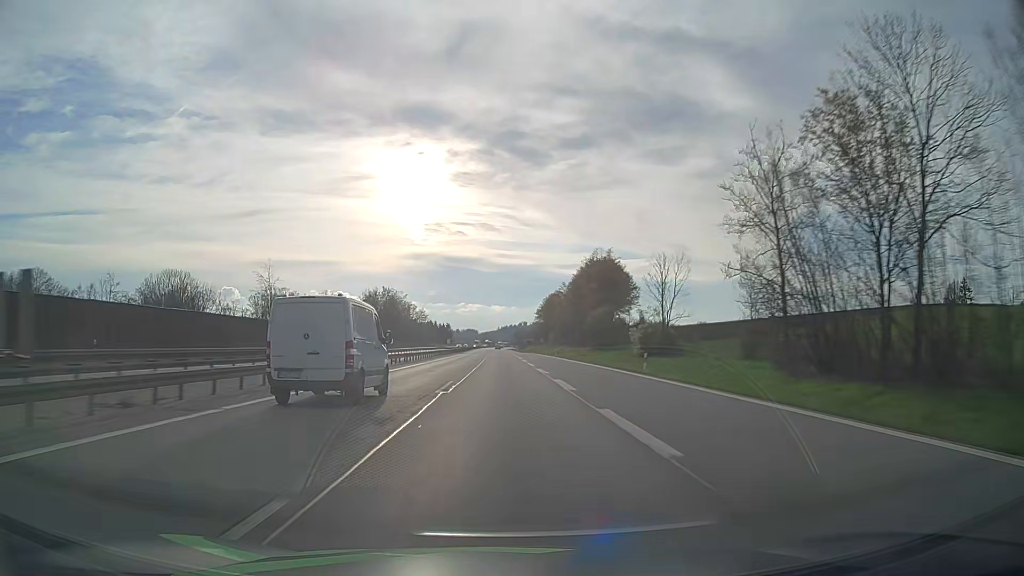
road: motorway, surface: asphalt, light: Day
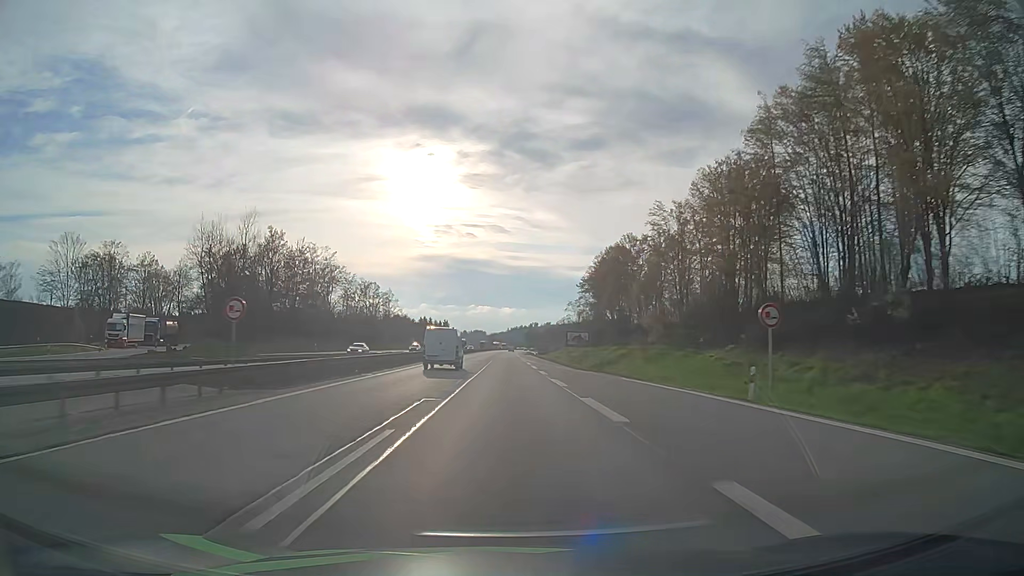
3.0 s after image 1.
(-1.0, +103.6) m; -1°
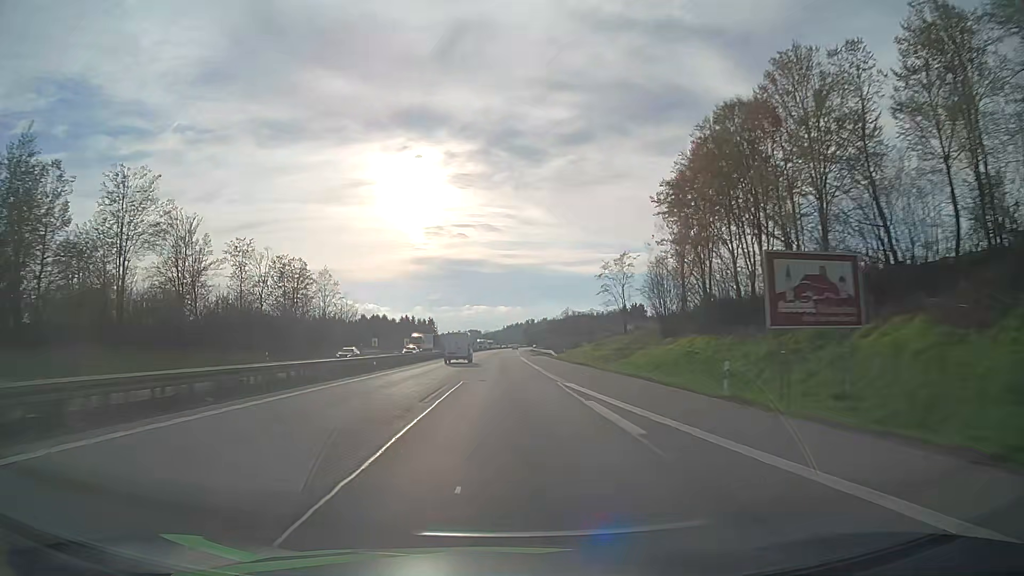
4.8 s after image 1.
(+0.2, +62.4) m; 0°
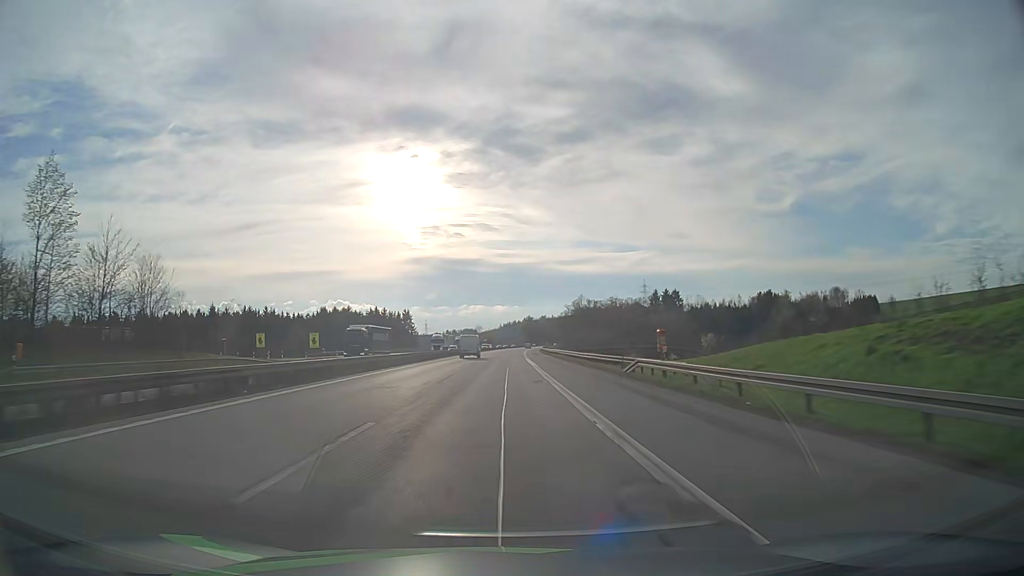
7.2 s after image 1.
(+0.1, +83.2) m; 0°
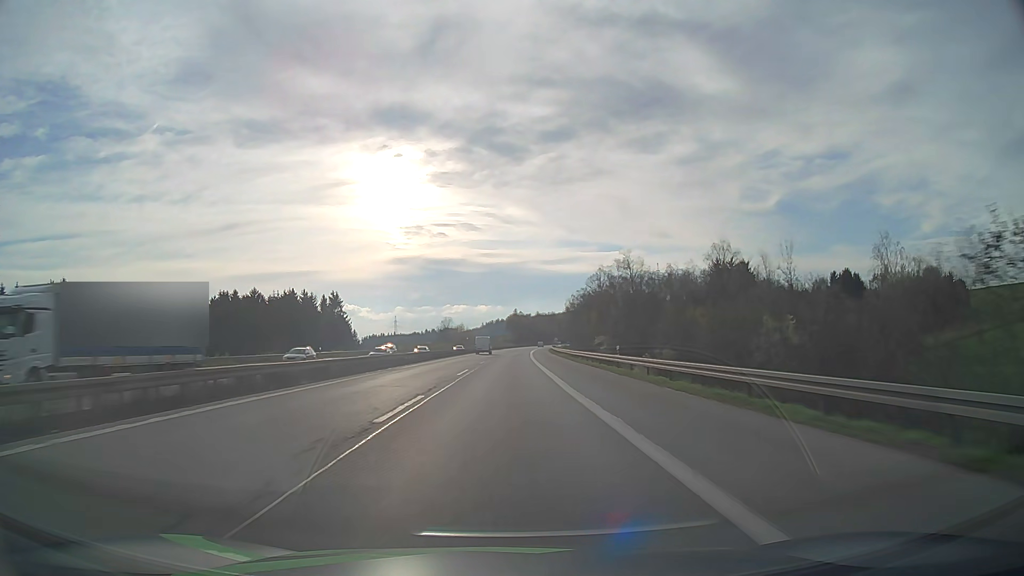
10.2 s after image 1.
(+0.9, +103.0) m; +1°
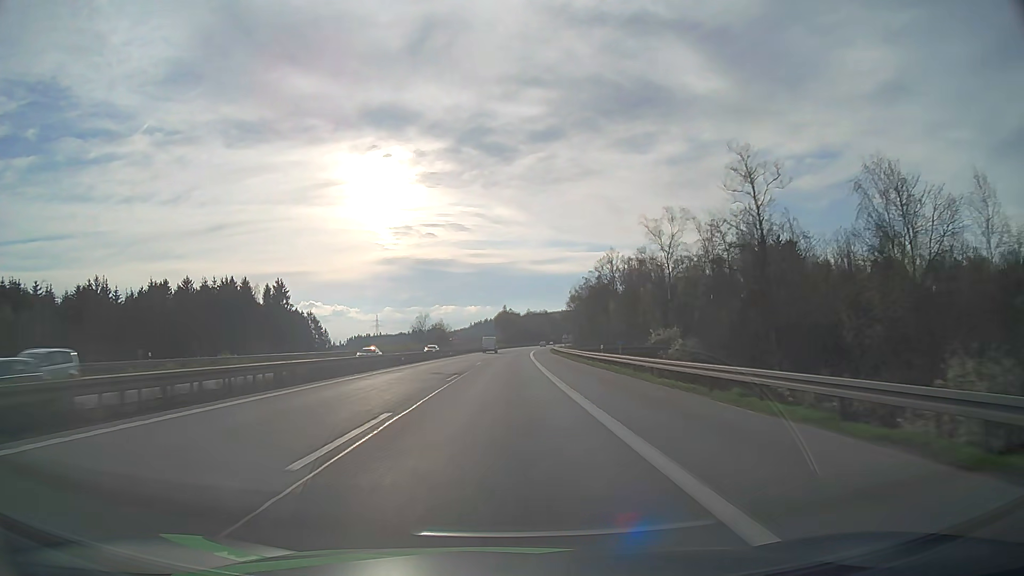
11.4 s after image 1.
(+0.4, +40.9) m; +1°
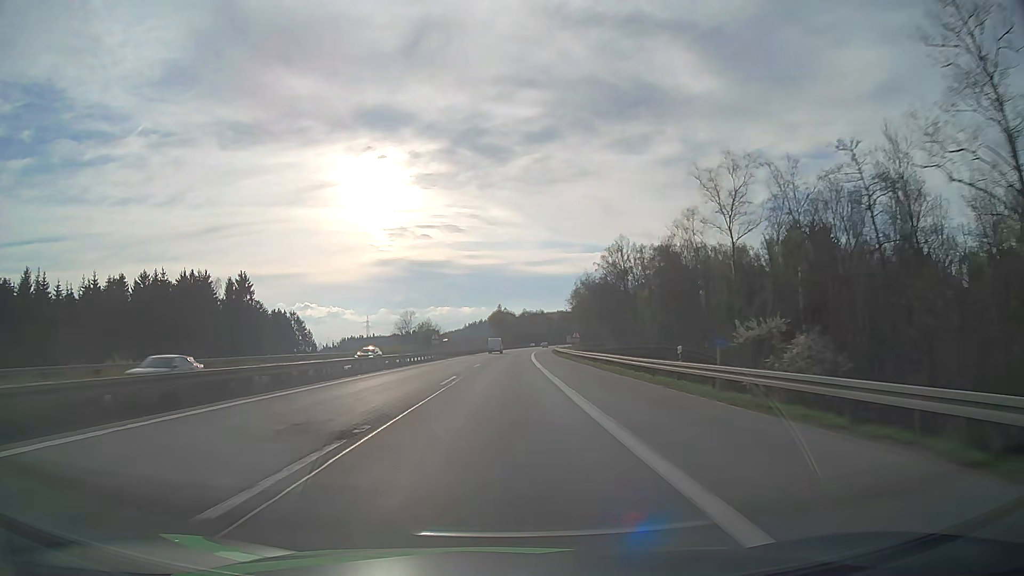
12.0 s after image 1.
(+0.1, +20.4) m; 0°
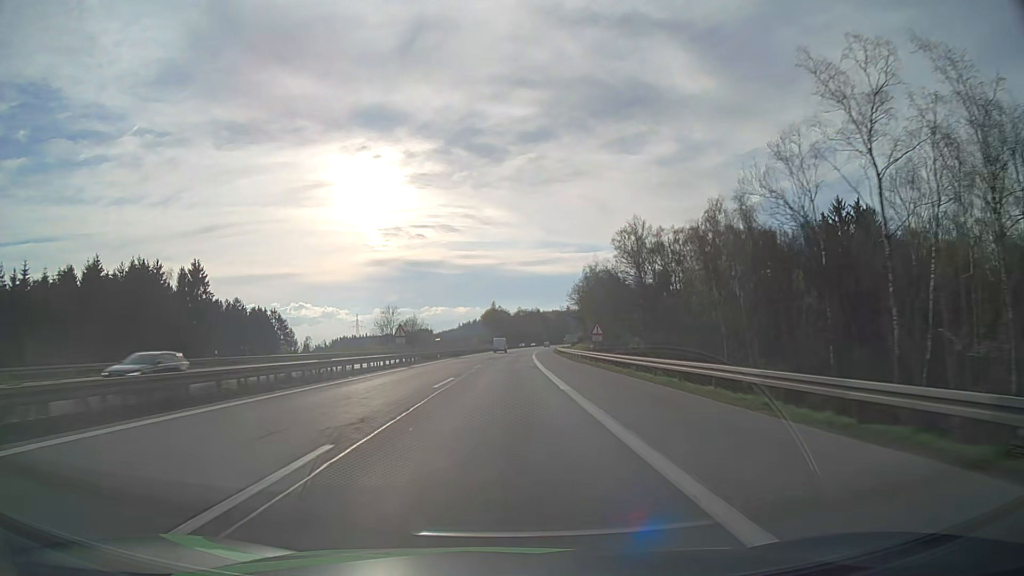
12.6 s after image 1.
(+0.1, +20.3) m; 0°
(0, +10) (0, +20) (0, +30) (0, +40) (+1, +50) (+1, +60) (+1, +70) (+1, +80) (+2, +90) (+2, +100) m
